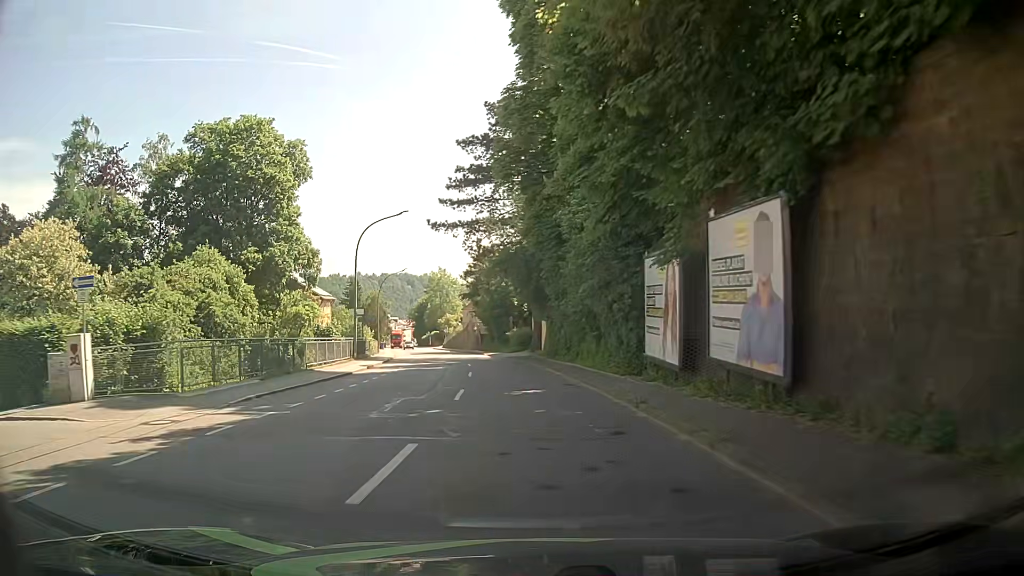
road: tertiary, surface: asphalt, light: Day
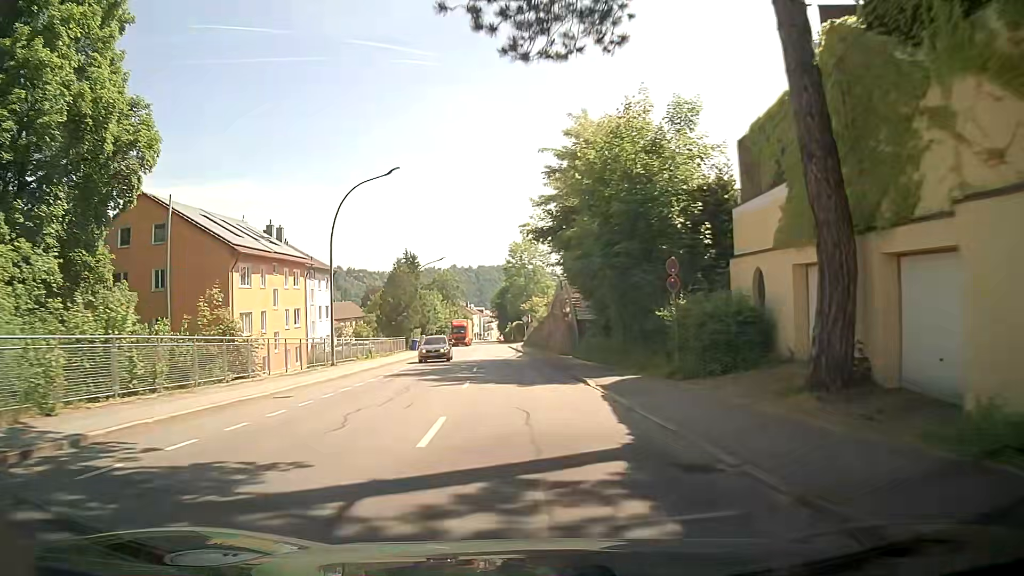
(-2.8, +42.4) m; -8°
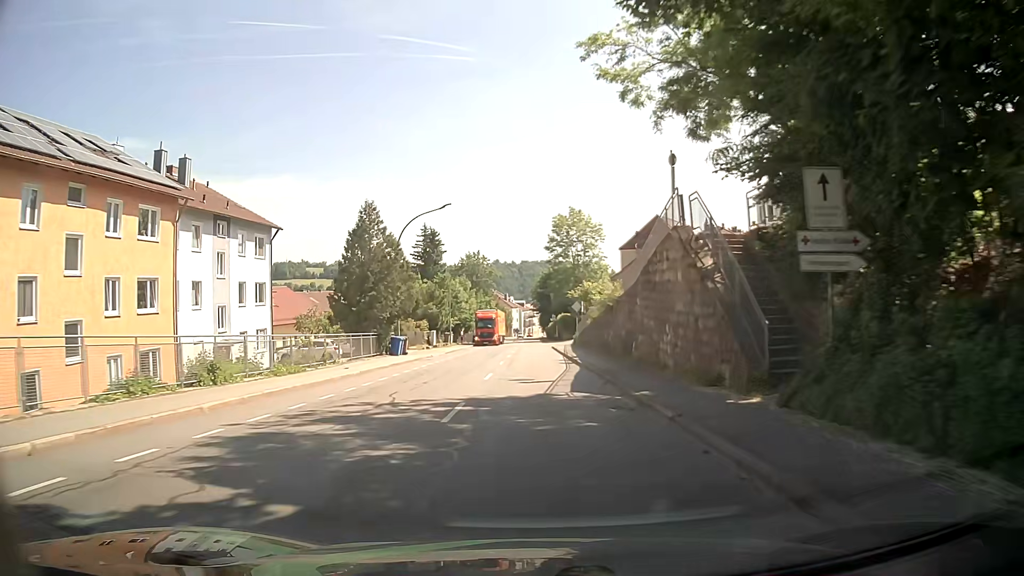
(-1.1, +25.3) m; -5°
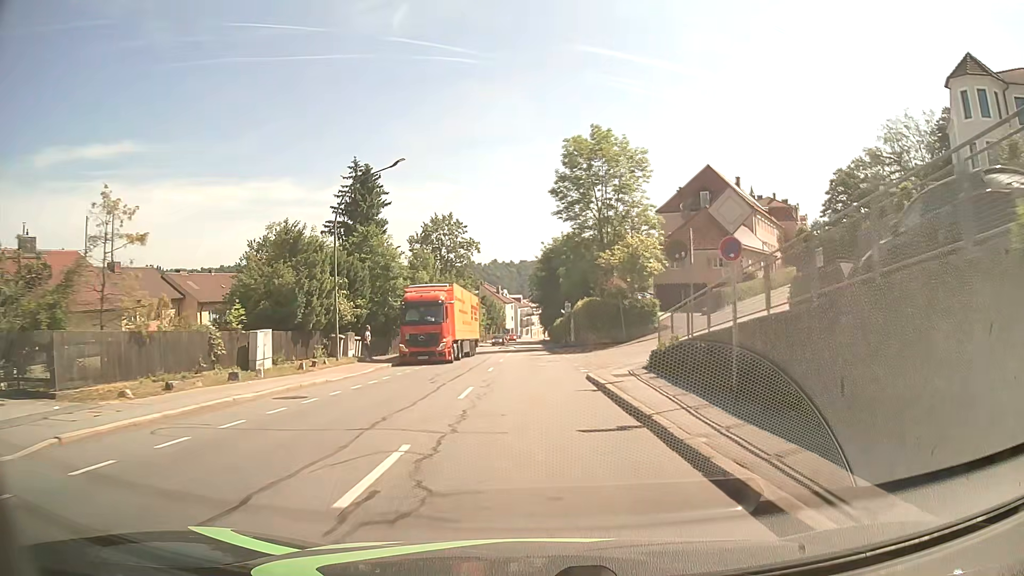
(+0.4, +40.7) m; +1°
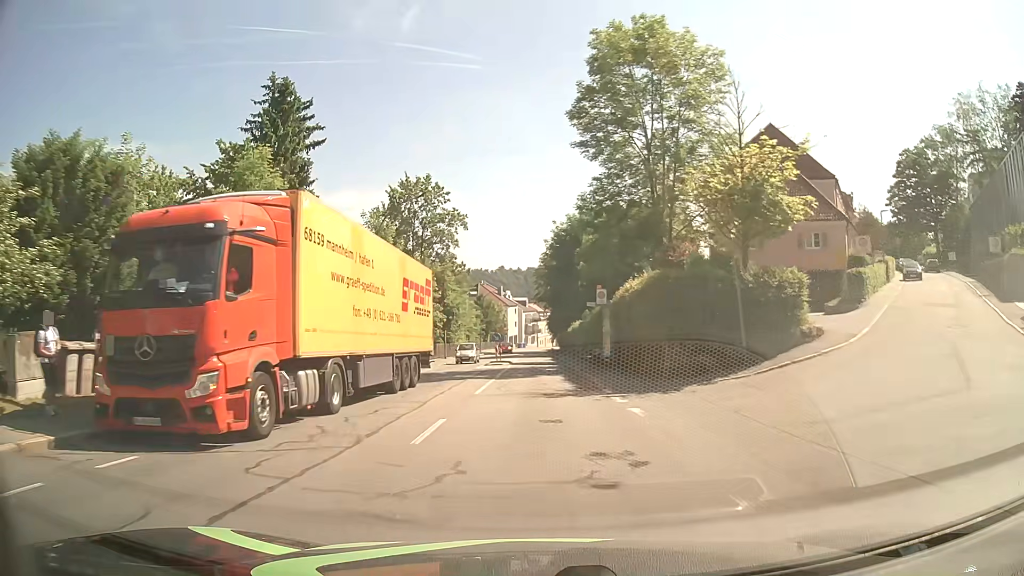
(-0.1, +23.4) m; -1°
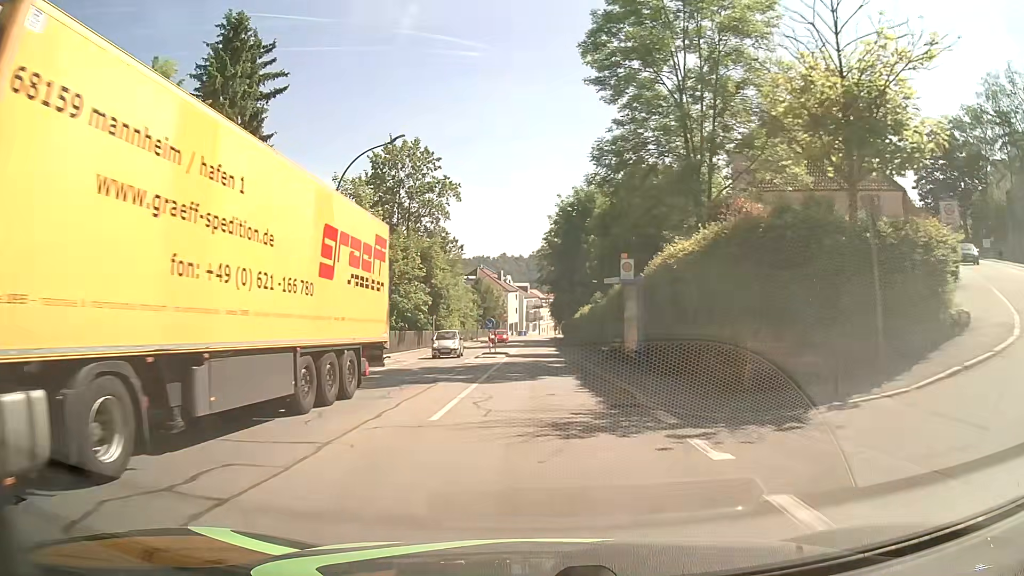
(0.0, +7.7) m; +1°
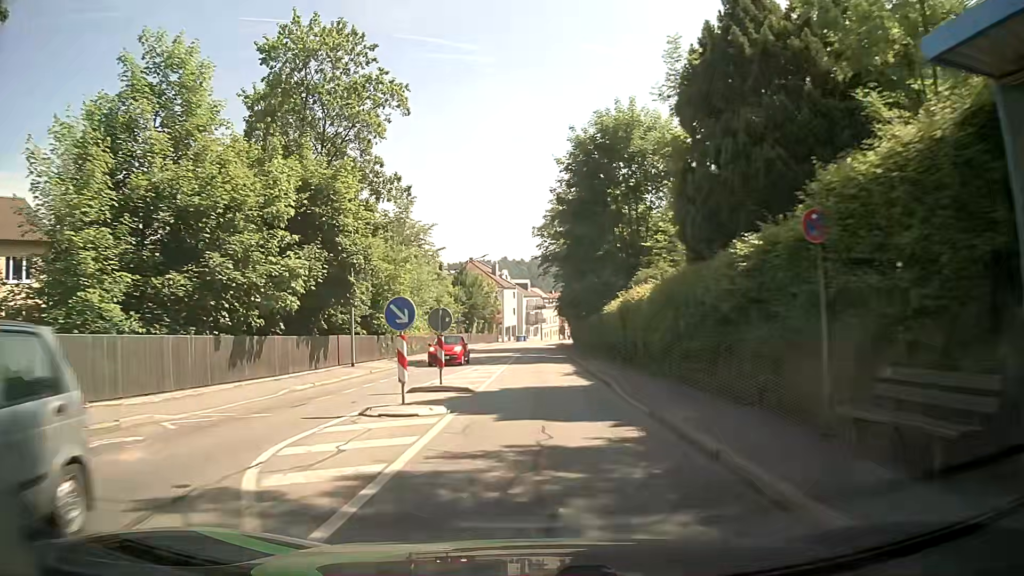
(-0.2, +22.9) m; -1°
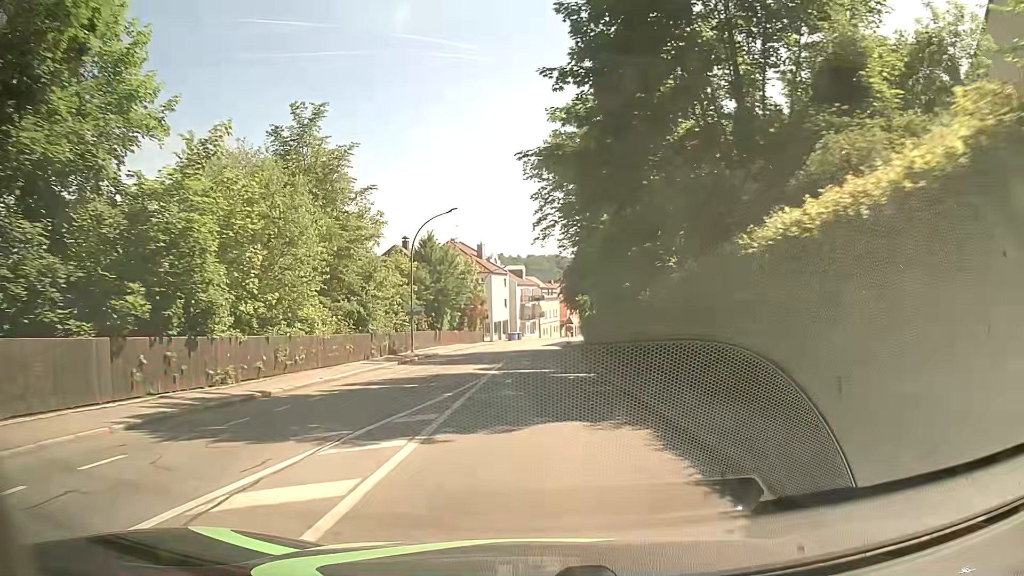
(+0.1, +22.6) m; +1°
(0, +10) (0, +20) (0, +30) (-1, +40) (-1, +50) (0, +60) (0, +70) (+1, +80) (+2, +90) (+4, +100) m
